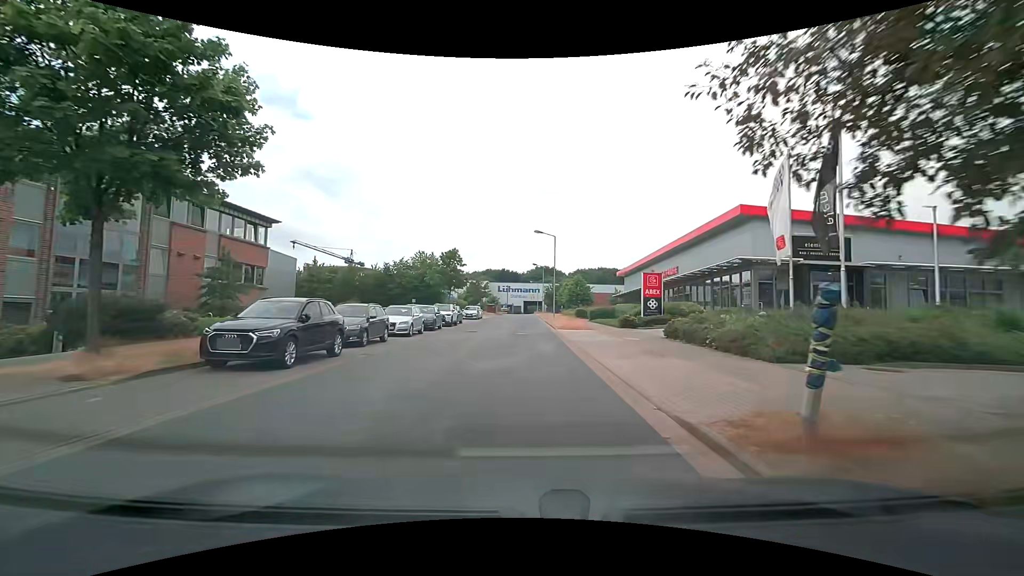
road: residential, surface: asphalt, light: Day
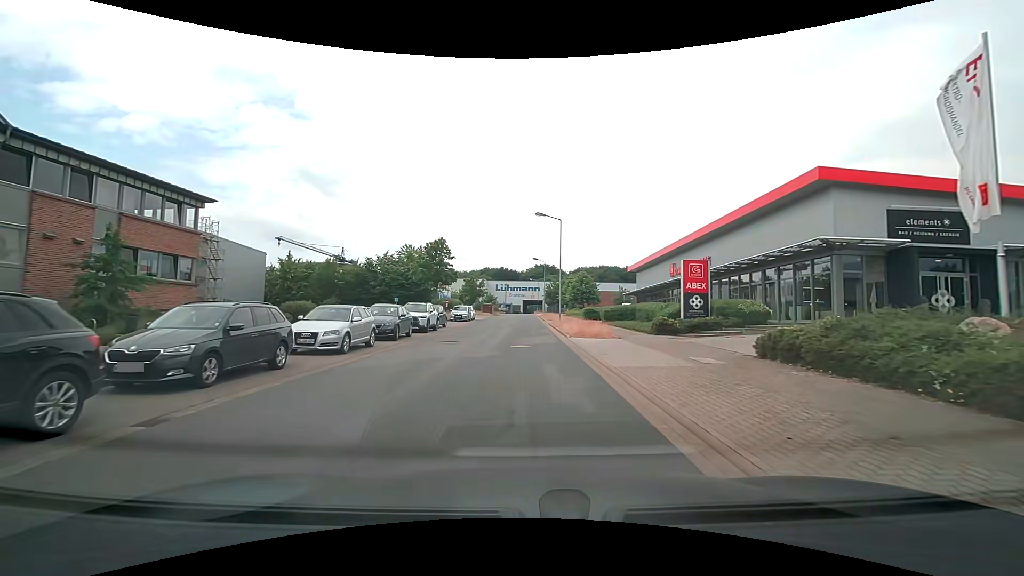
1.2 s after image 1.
(0.0, +8.4) m; 0°
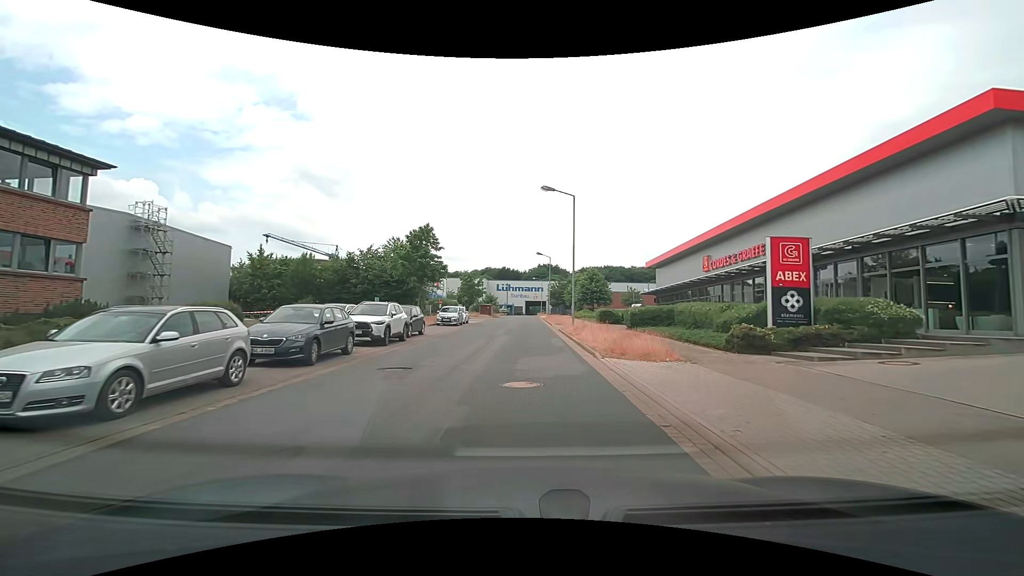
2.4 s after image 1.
(0.0, +8.4) m; 0°
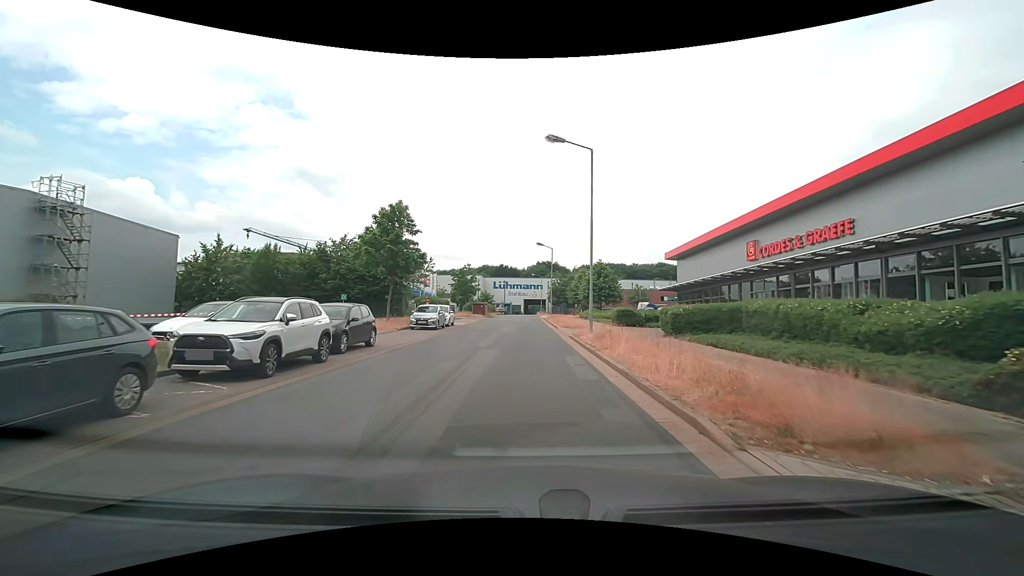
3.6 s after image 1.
(0.0, +8.4) m; 0°
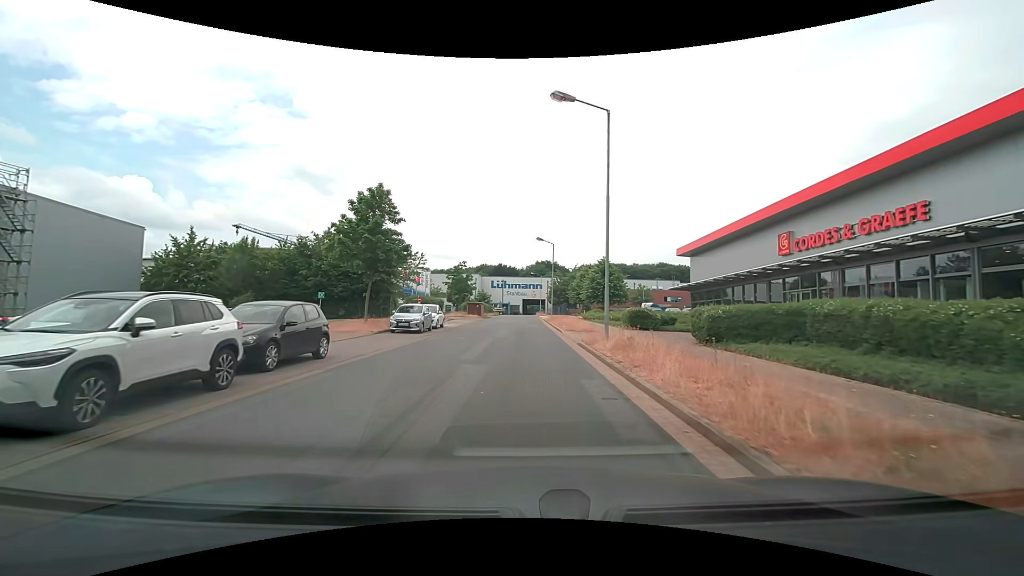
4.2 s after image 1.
(0.0, +4.2) m; 0°
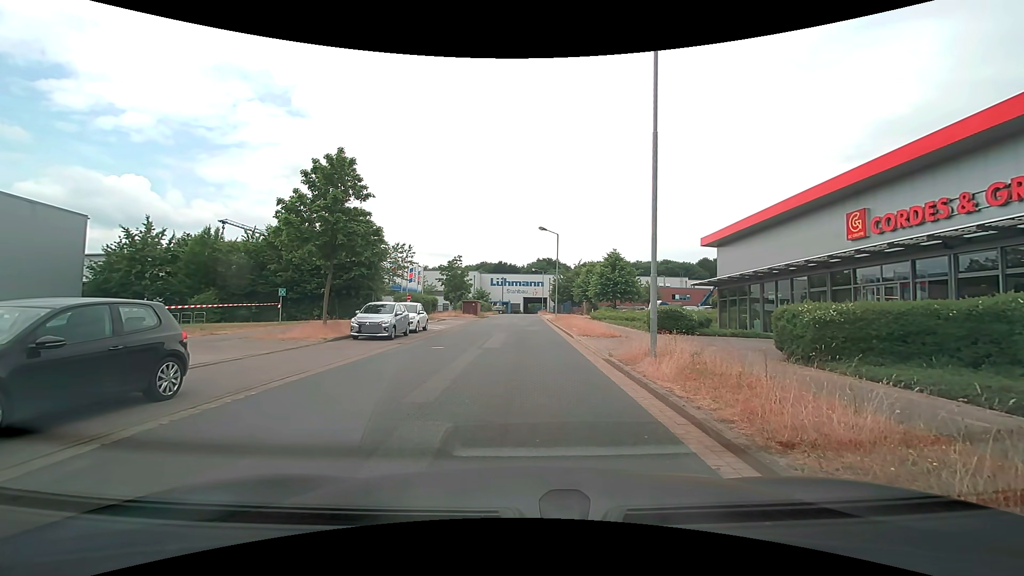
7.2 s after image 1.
(+0.1, +5.0) m; +2°
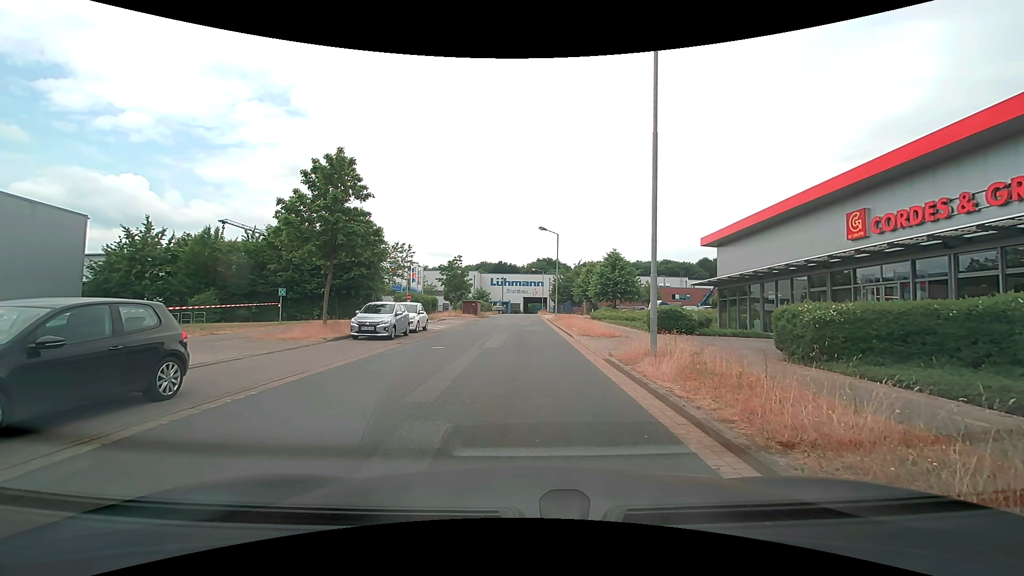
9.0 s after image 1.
(0.0, 0.0) m; 0°
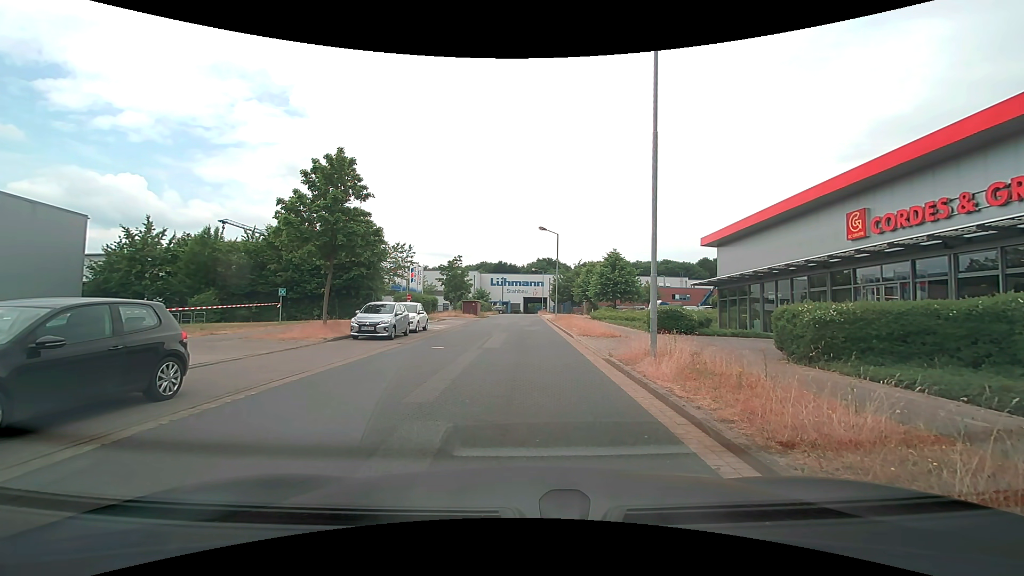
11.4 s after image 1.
(0.0, 0.0) m; 0°
(0, +10) (-1, +20) (-1, +30) (-1, +40) (-1, +50) (-2, +60) (-2, +70) (-3, +80) (-3, +90) (-4, +100) m
